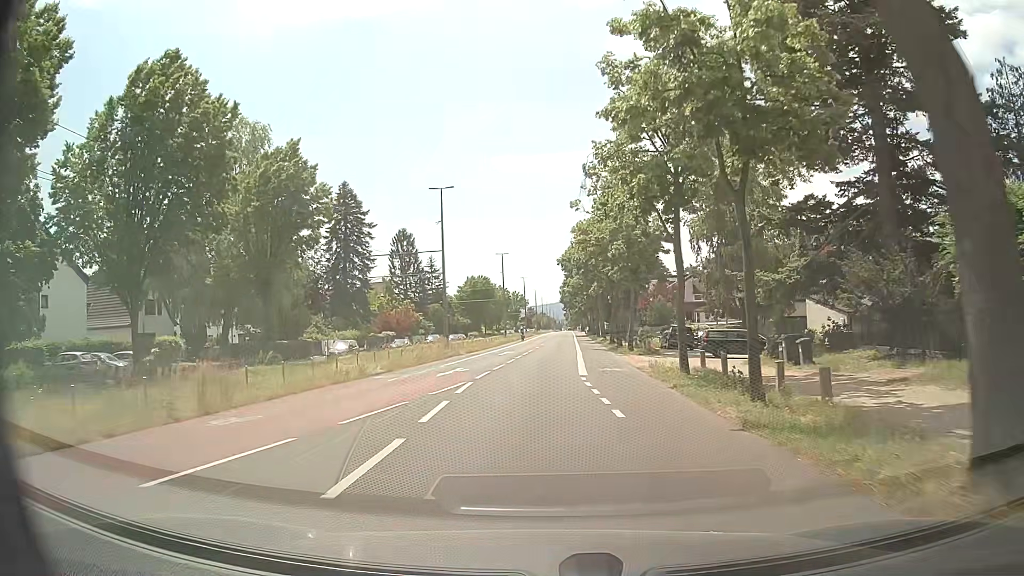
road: tertiary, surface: asphalt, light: Day
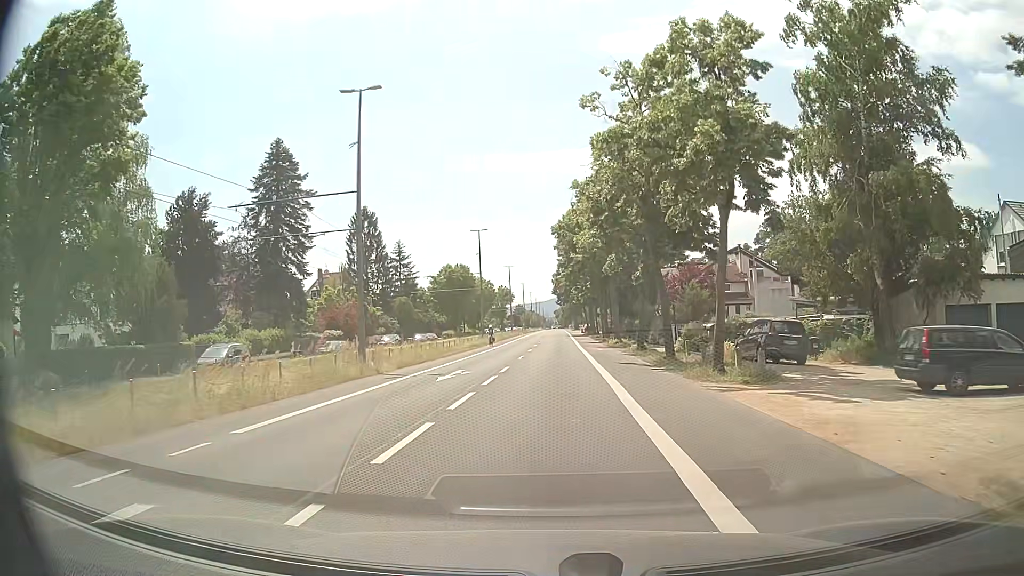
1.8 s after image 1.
(0.0, +21.3) m; +1°
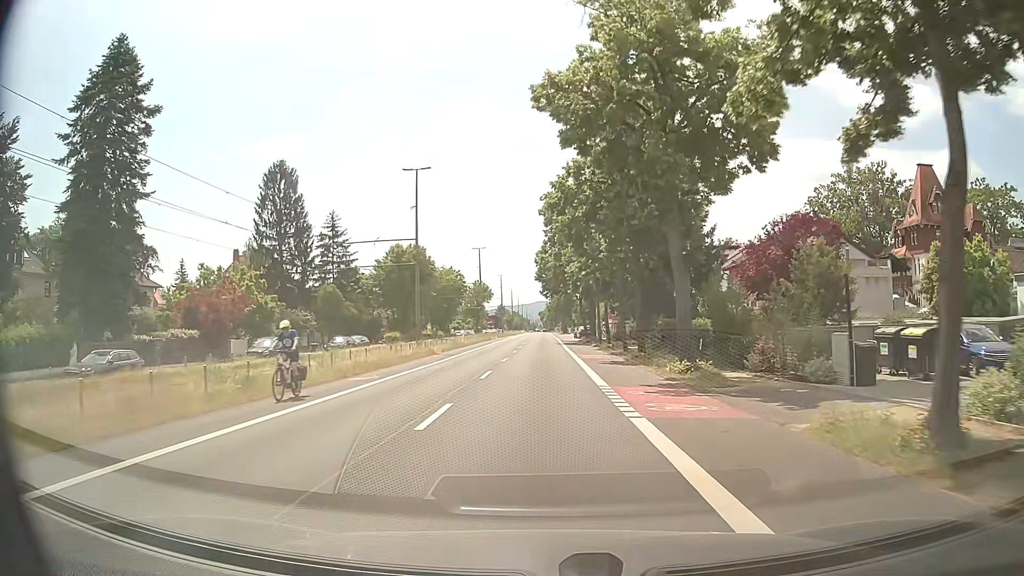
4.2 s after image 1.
(+0.4, +29.2) m; +2°
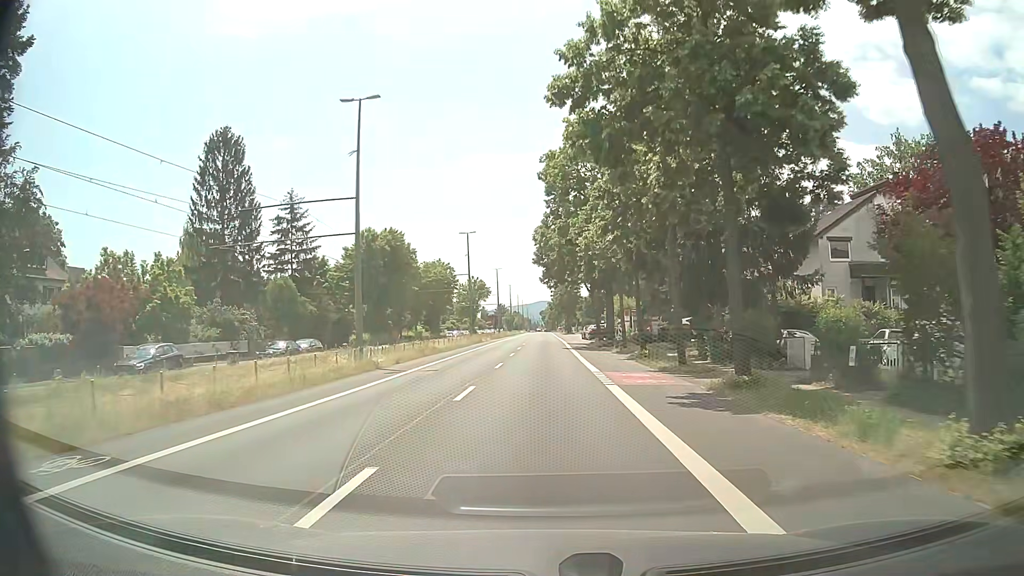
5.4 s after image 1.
(-0.2, +14.7) m; -1°
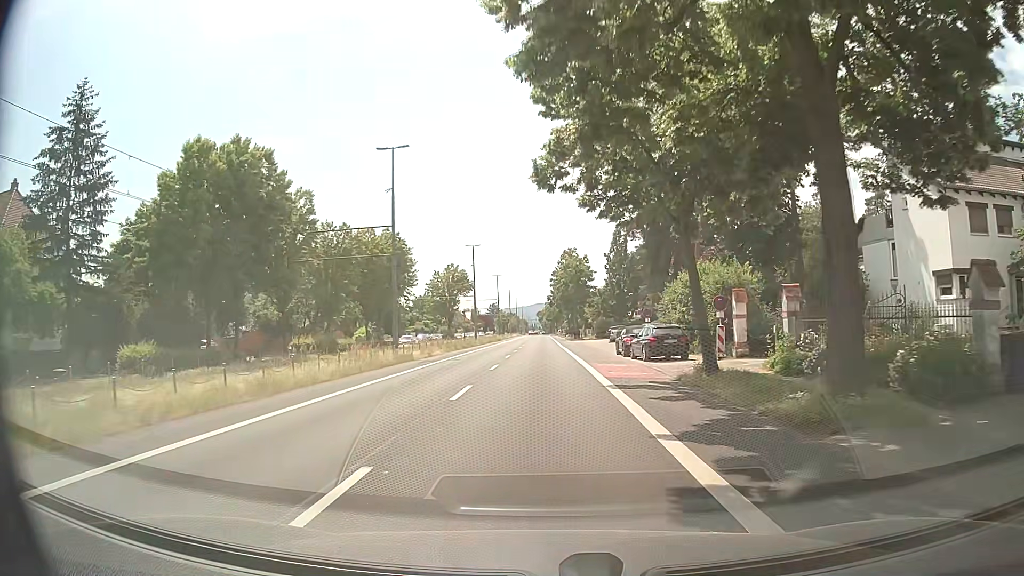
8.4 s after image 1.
(+0.2, +36.8) m; 0°
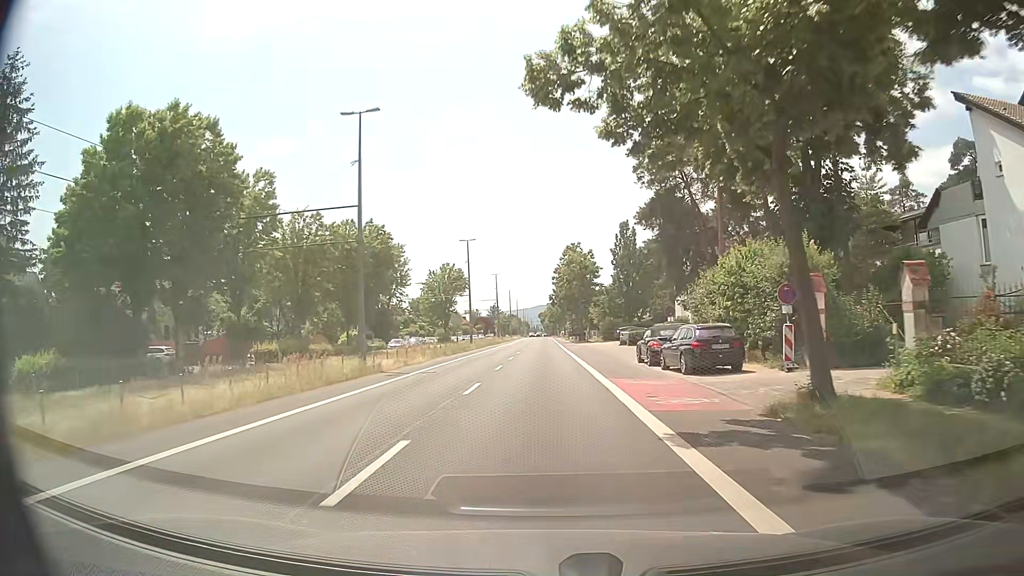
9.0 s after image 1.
(0.0, +7.3) m; -1°
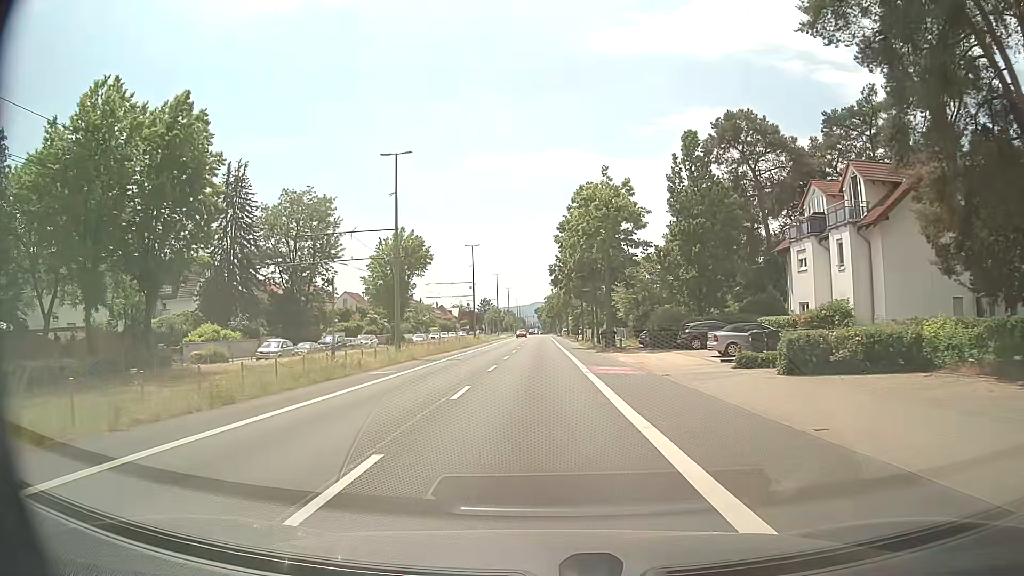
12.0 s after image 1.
(+0.6, +36.8) m; +1°
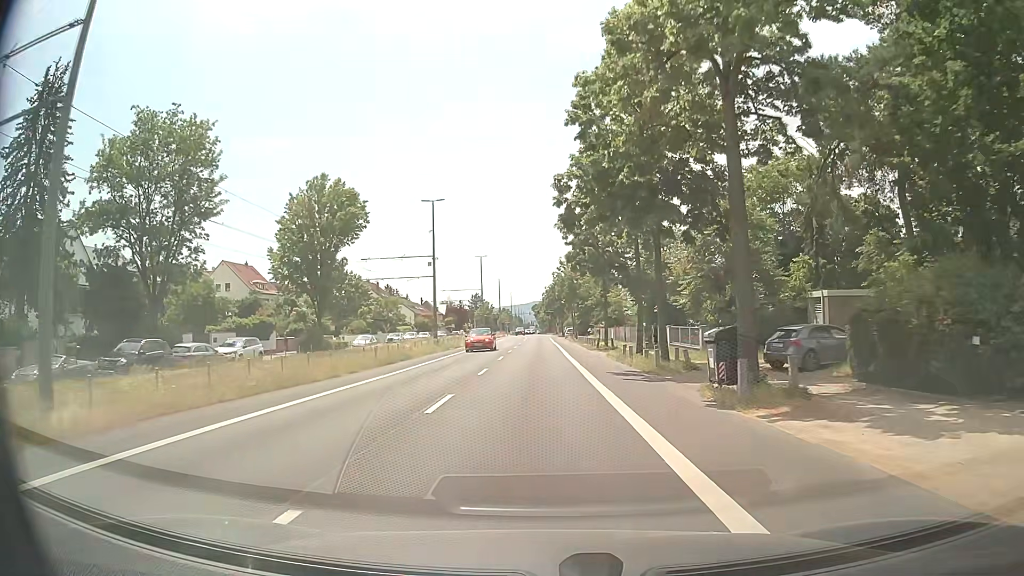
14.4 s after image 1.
(-0.1, +29.4) m; 0°
(0, +10) (0, +20) (0, +30) (0, +40) (-1, +50) (-1, +60) (-1, +70) (-1, +80) (-1, +90) (-1, +100) m
